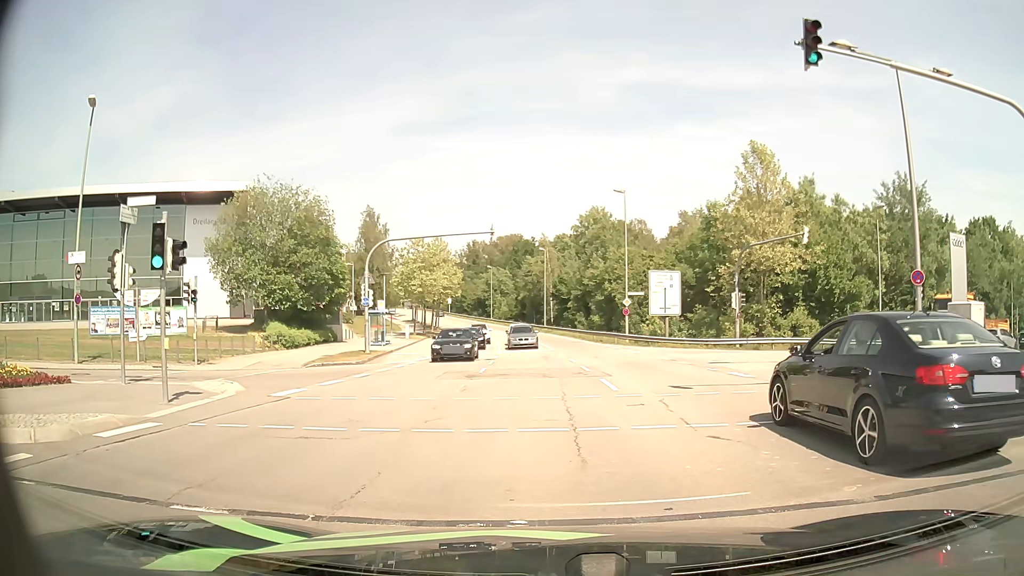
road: secondary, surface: asphalt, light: Day
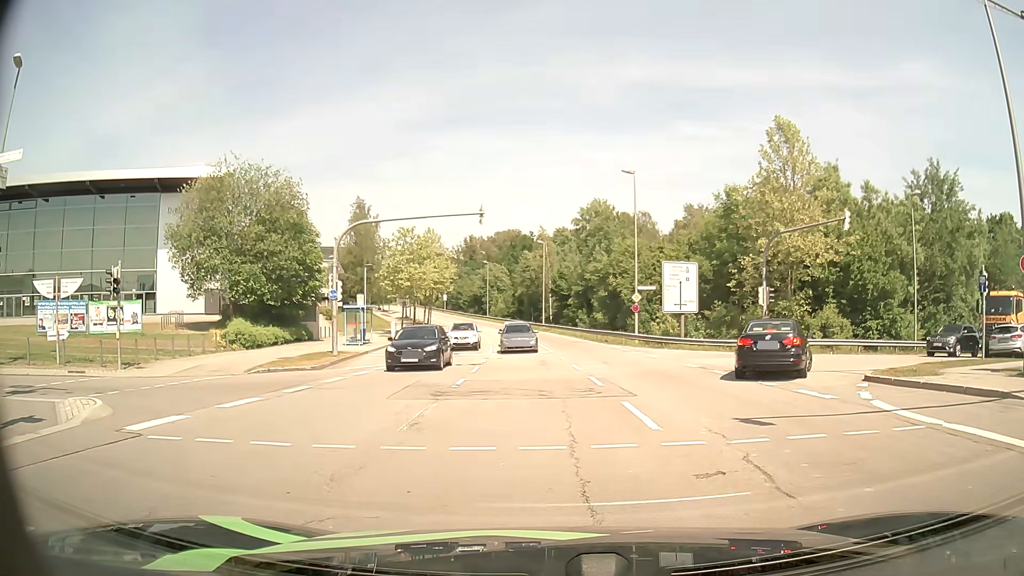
(0.0, +5.4) m; 0°
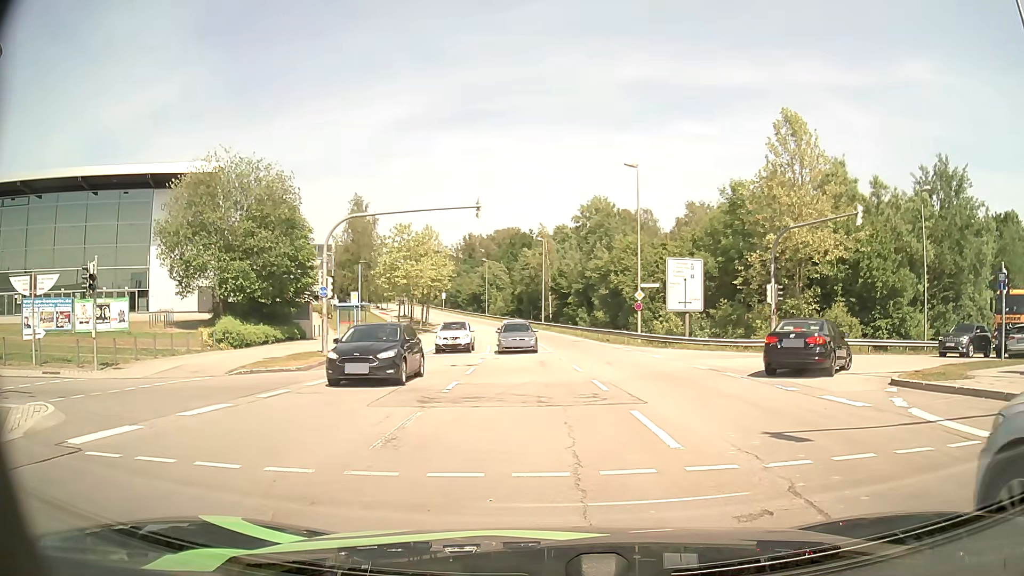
(0.0, +1.4) m; +1°
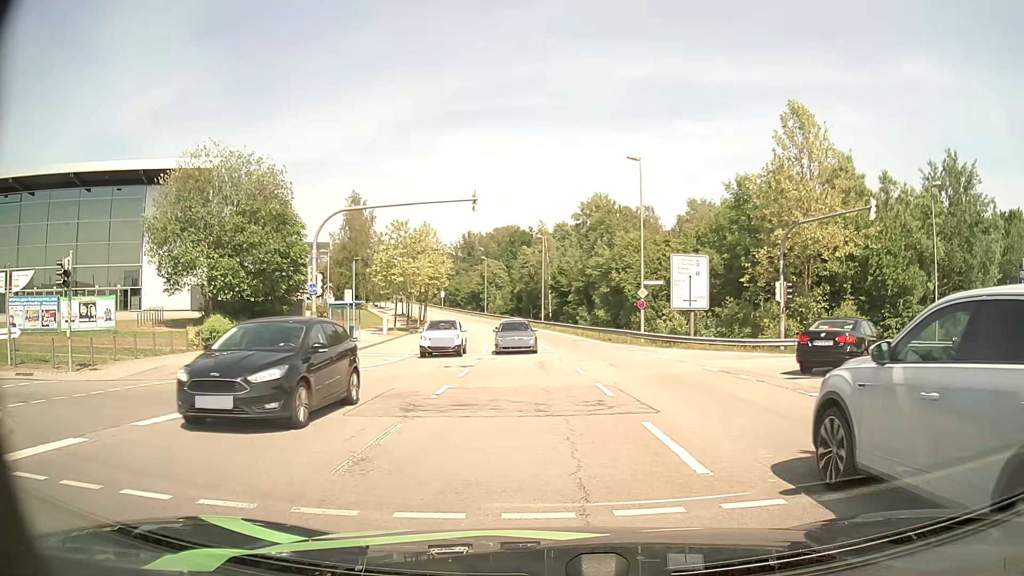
(0.0, +1.3) m; -1°
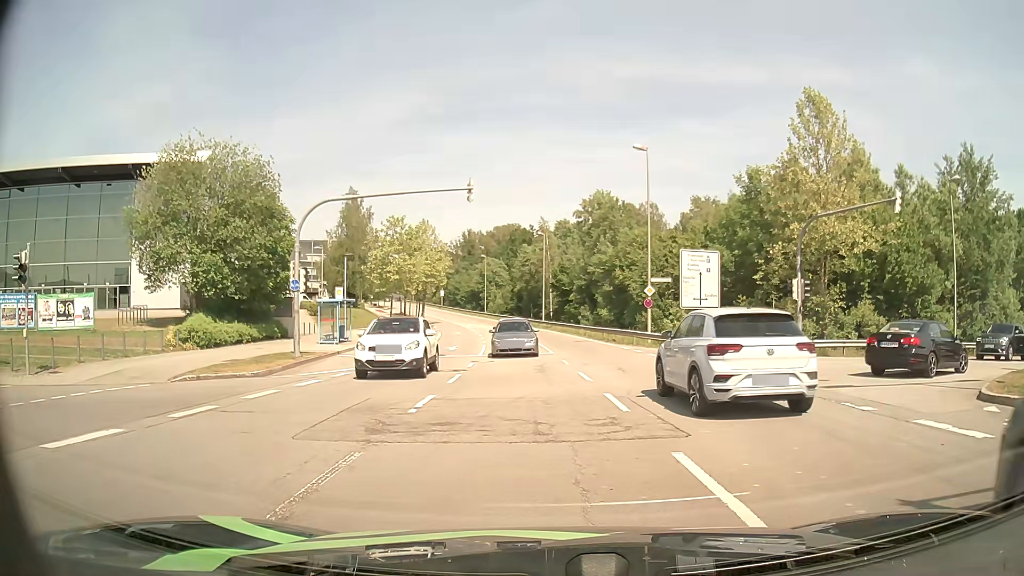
(0.0, +2.1) m; 0°
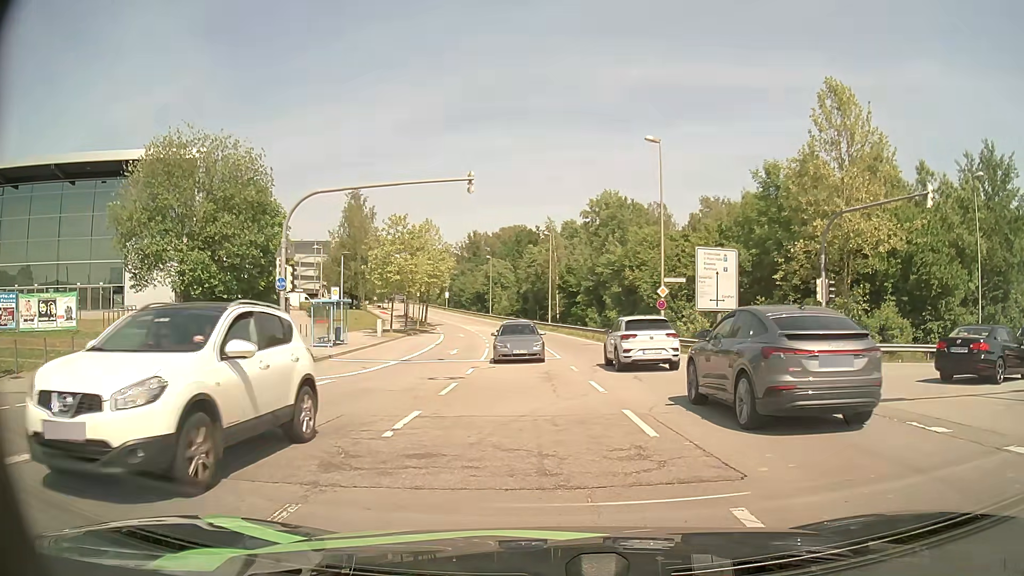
(0.0, +2.1) m; +1°
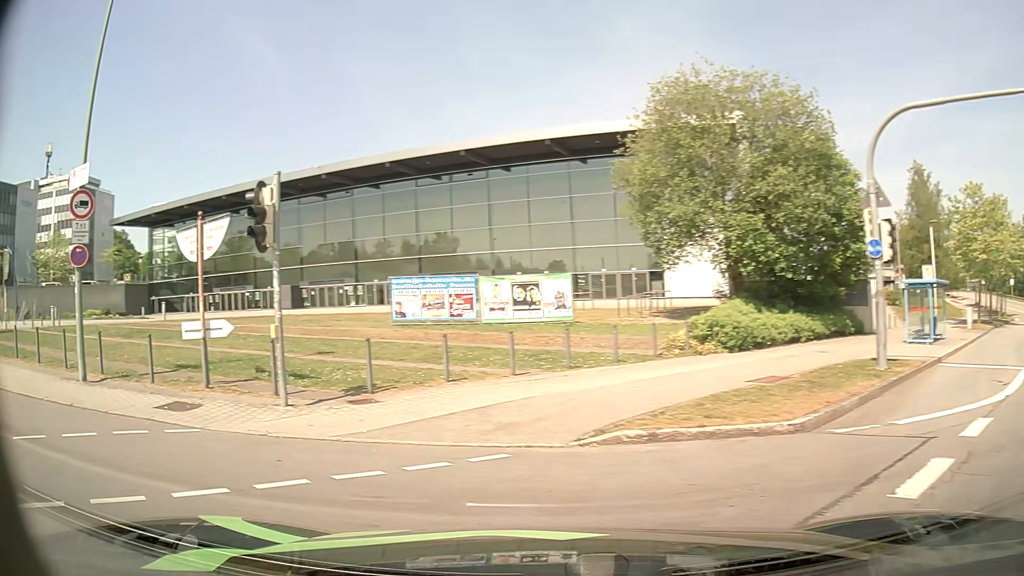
(-2.7, +8.5) m; -48°
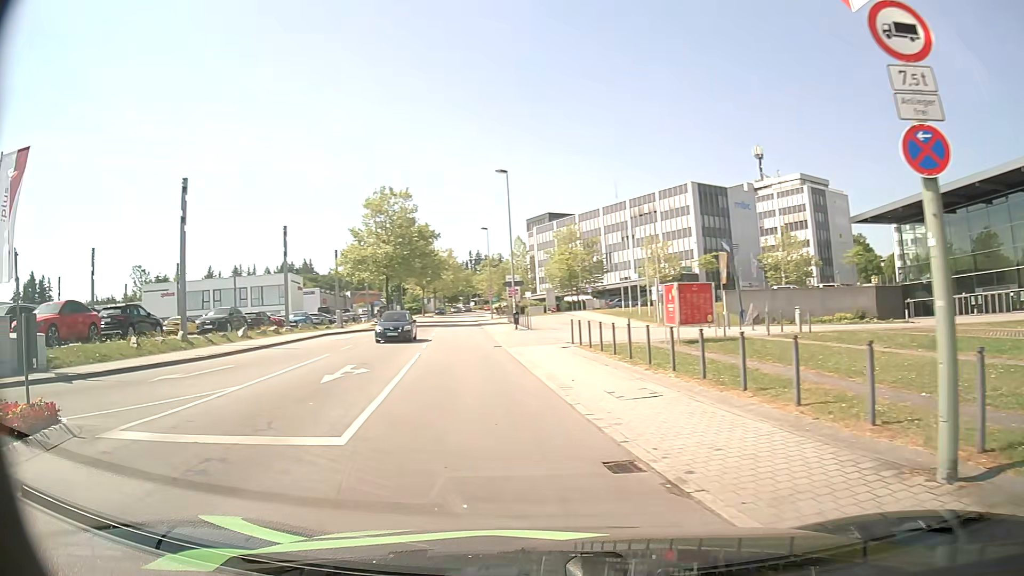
(-4.9, +7.1) m; -65°
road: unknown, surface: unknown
